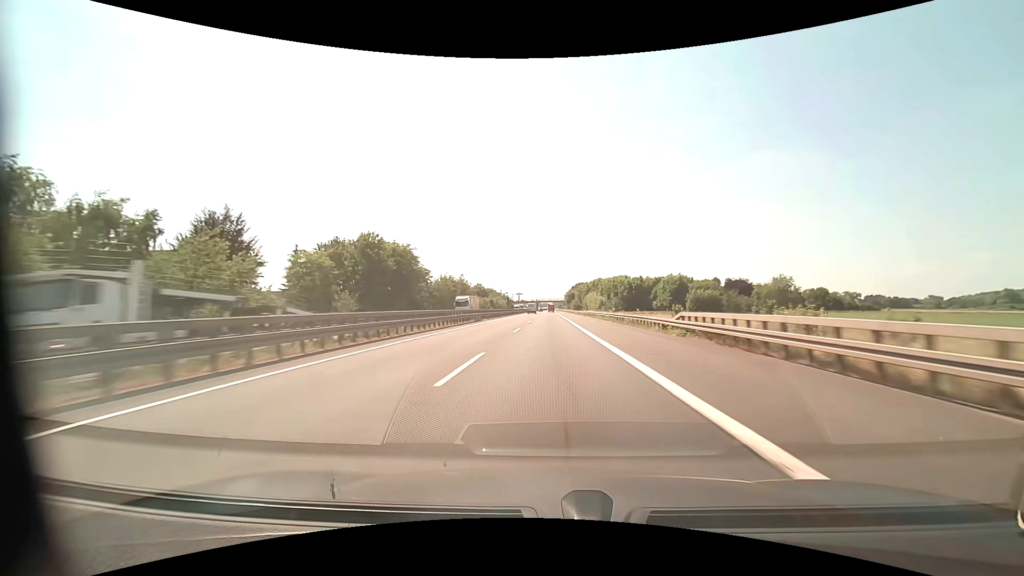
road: motorway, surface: asphalt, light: Day
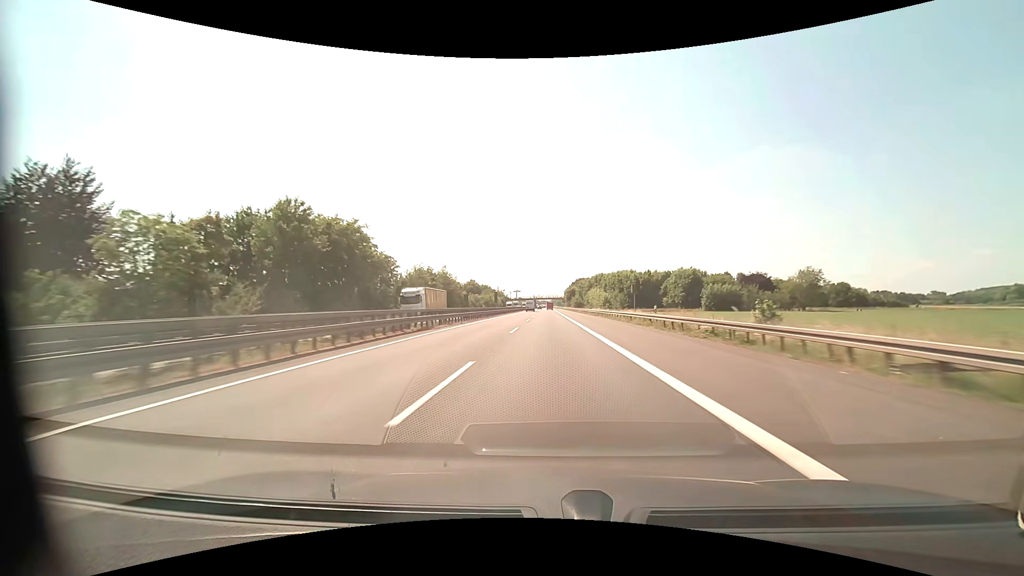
(0.0, +20.7) m; 0°
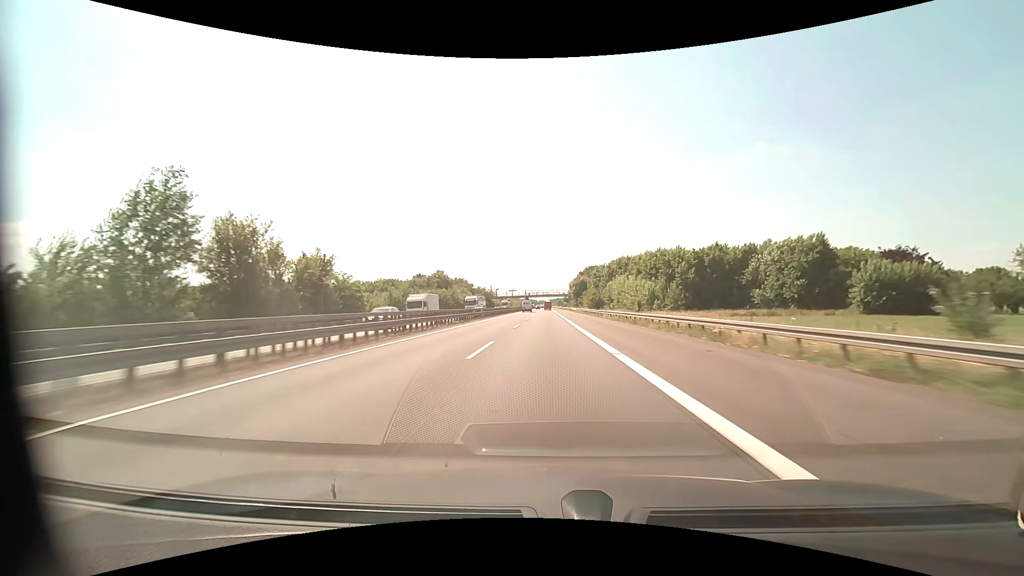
(+0.6, +83.0) m; 0°
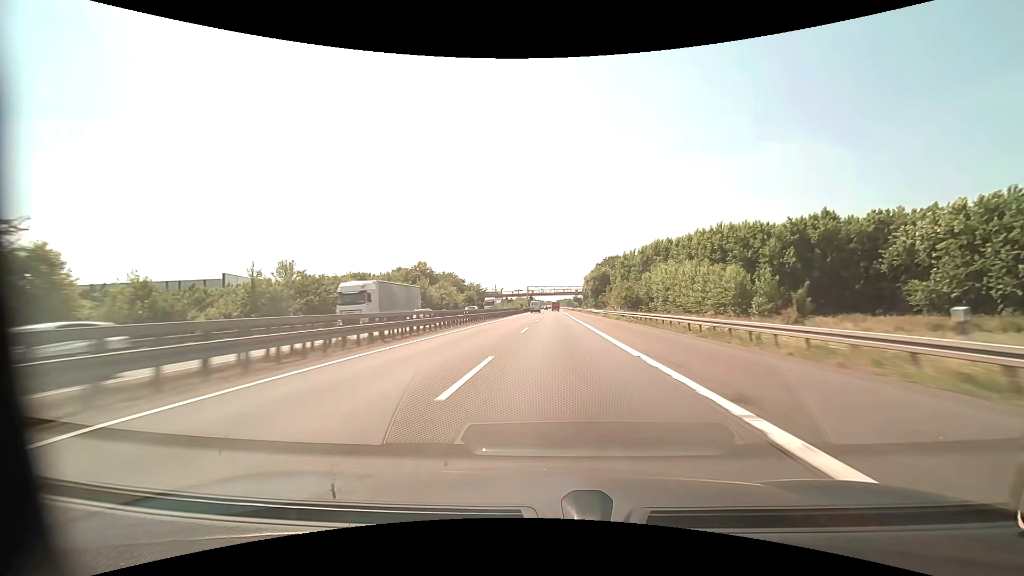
(-0.4, +41.5) m; -1°
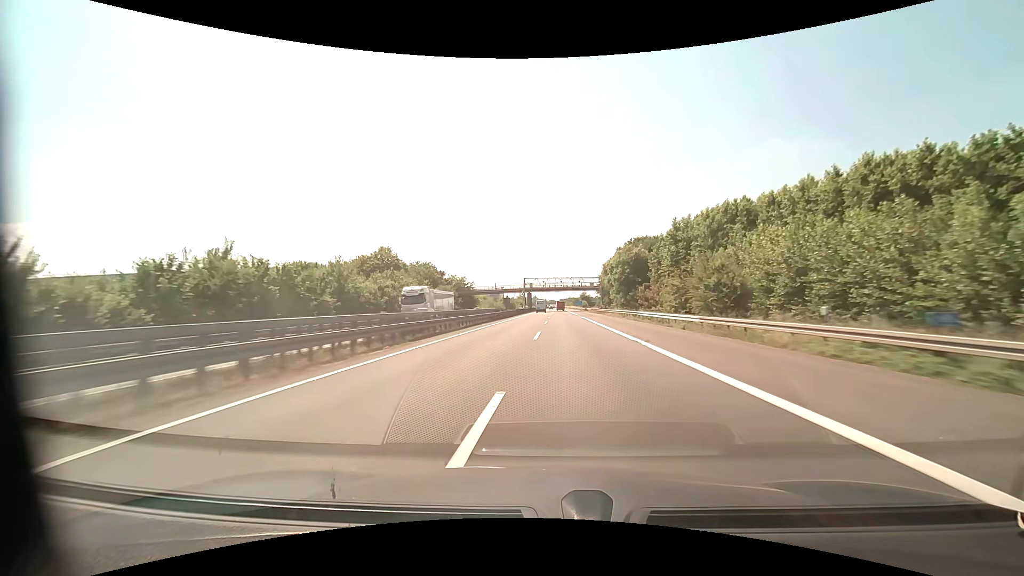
(-0.2, +41.4) m; 0°
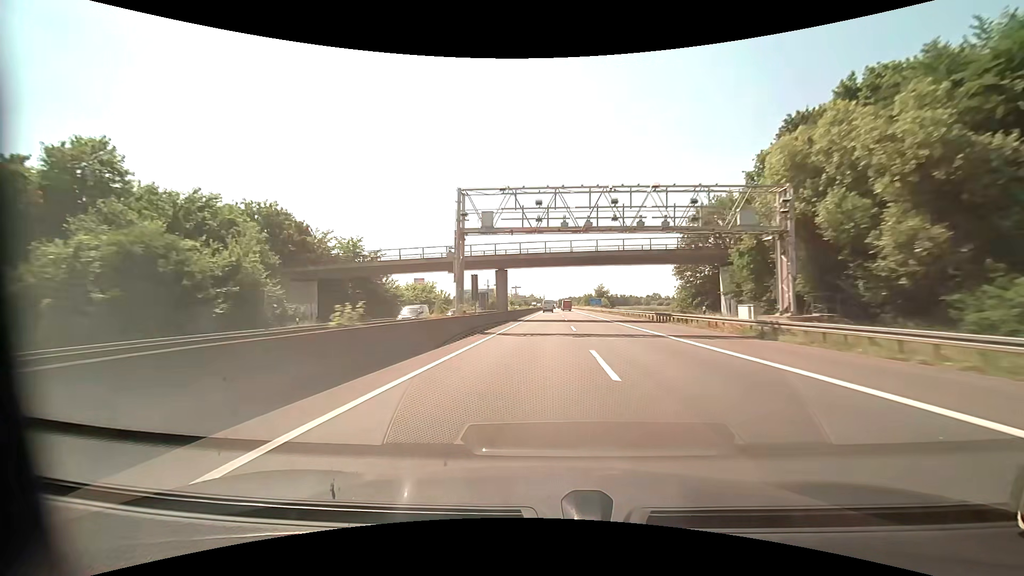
(-0.3, +82.8) m; 0°
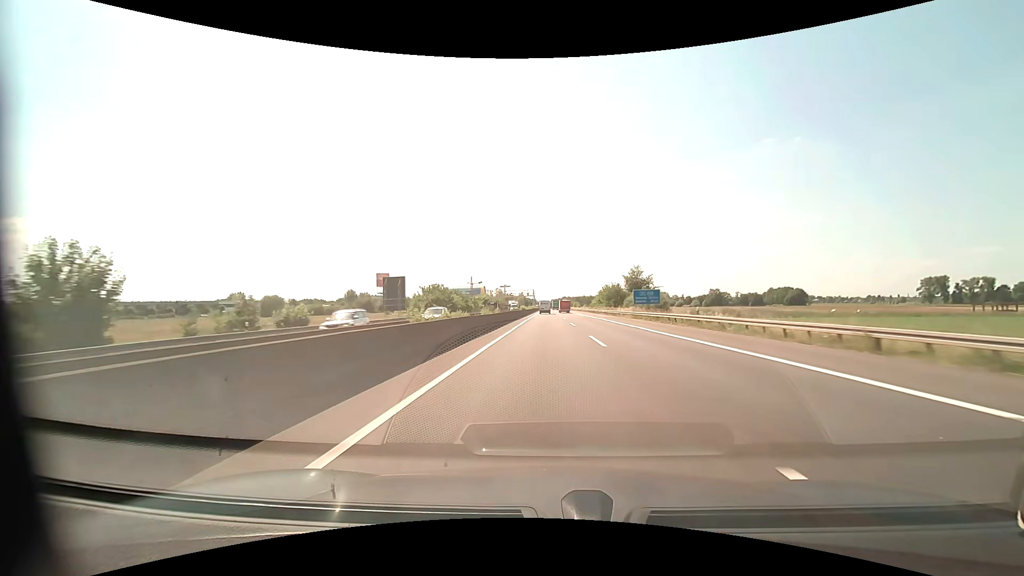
(+0.7, +82.6) m; +1°
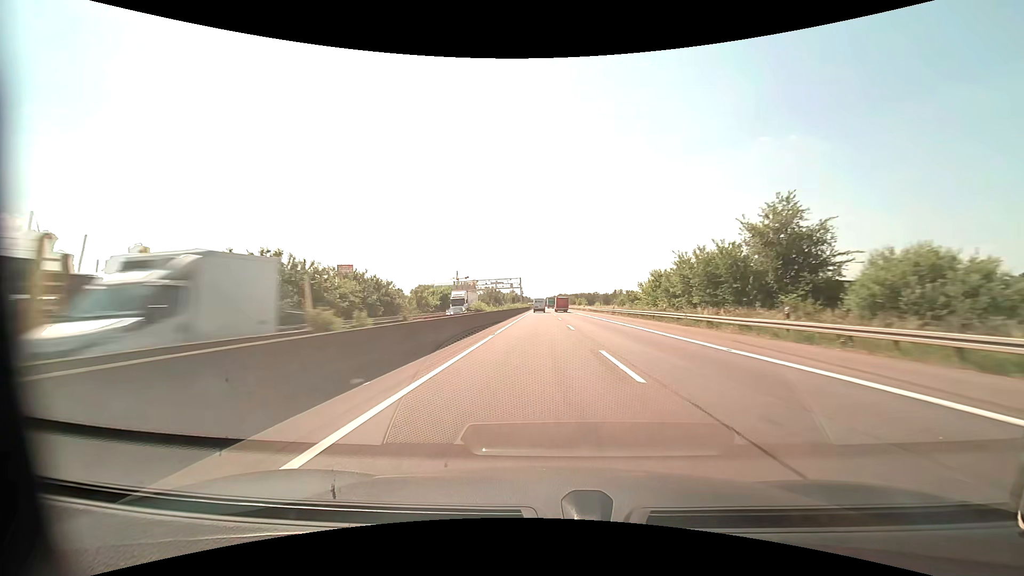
(+0.2, +61.9) m; +1°
(0, +10) (0, +20) (0, +30) (0, +40) (0, +50) (0, +60) (0, +70) (-1, +80) (-1, +90) (-1, +100) m
